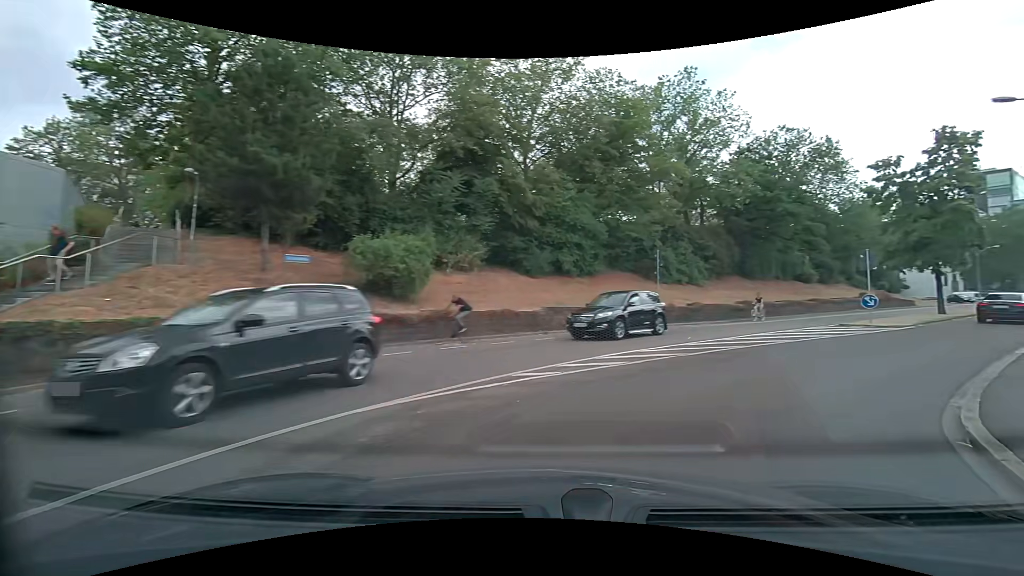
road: secondary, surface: asphalt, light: Day
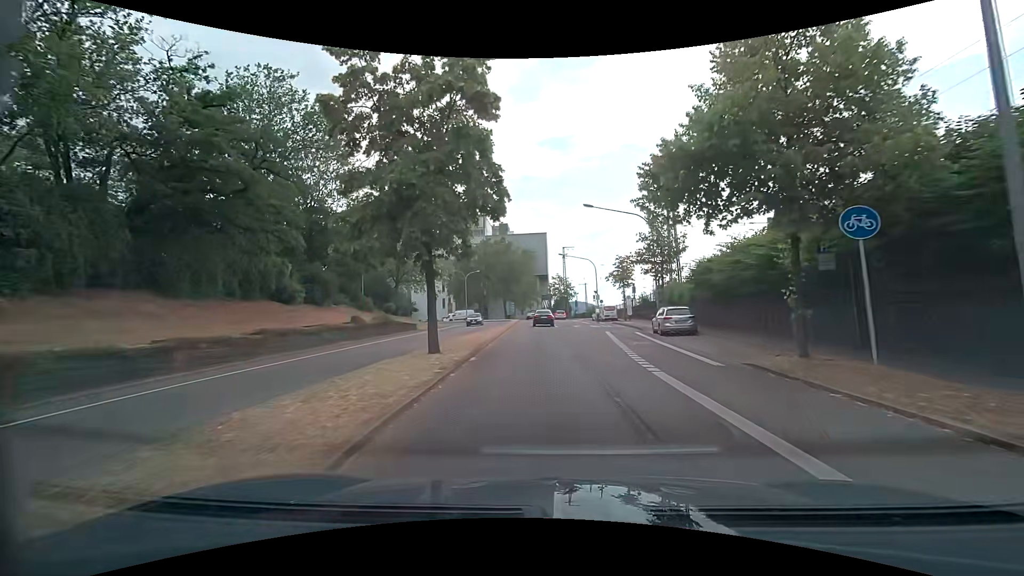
(+15.9, +17.2) m; +60°
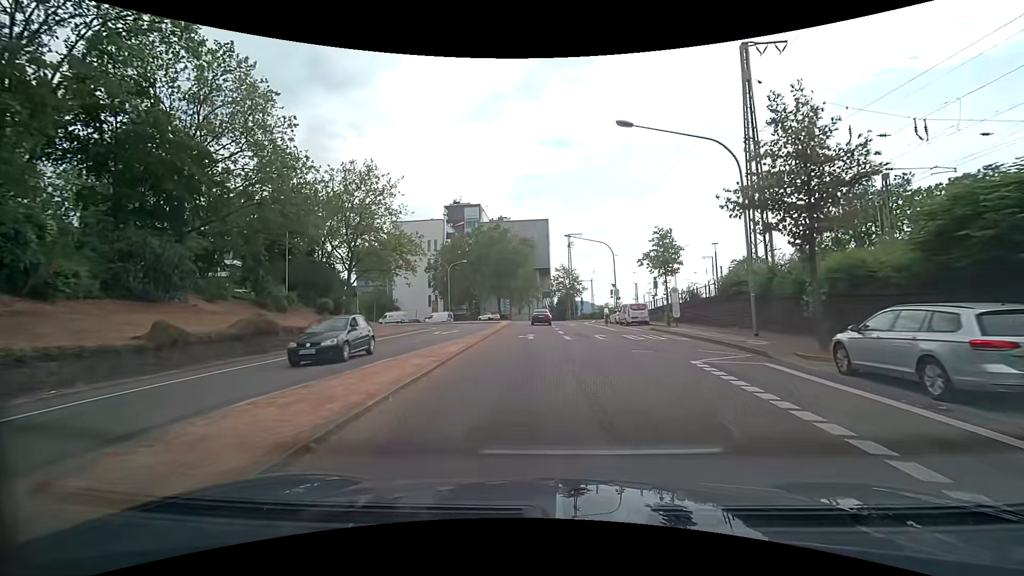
(0.0, +18.2) m; 0°
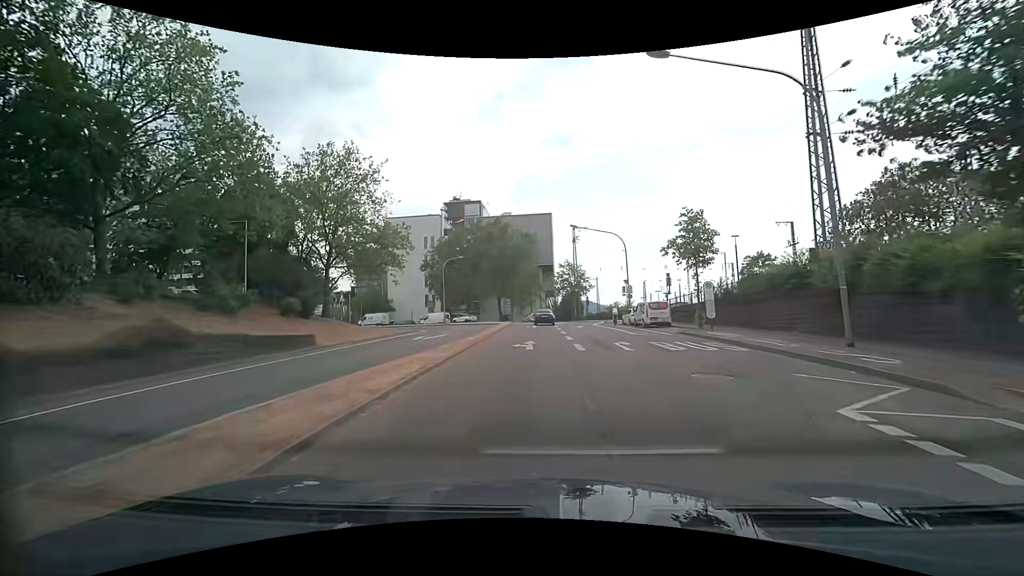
(-0.1, +6.4) m; -1°
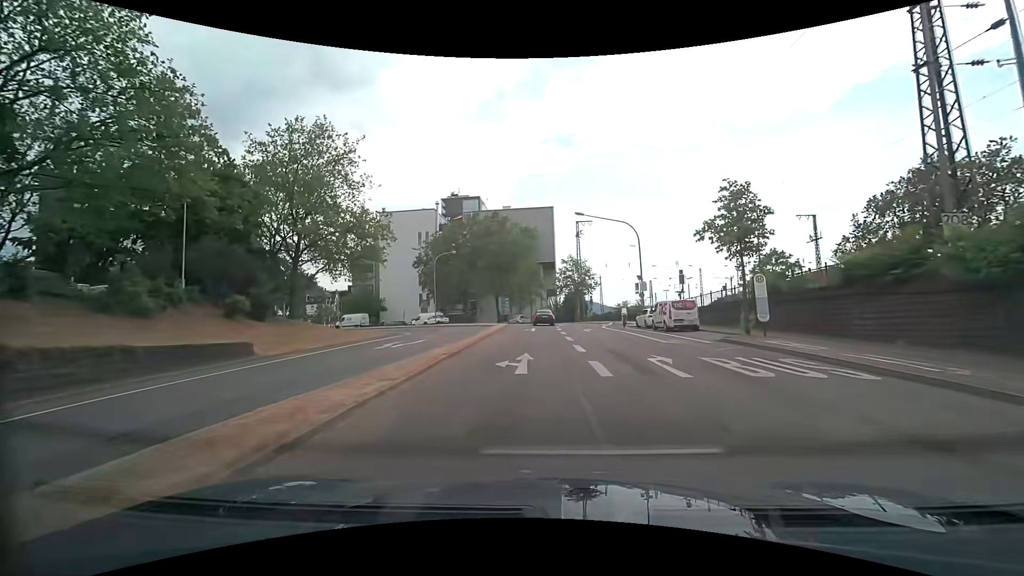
(0.0, +6.4) m; 0°
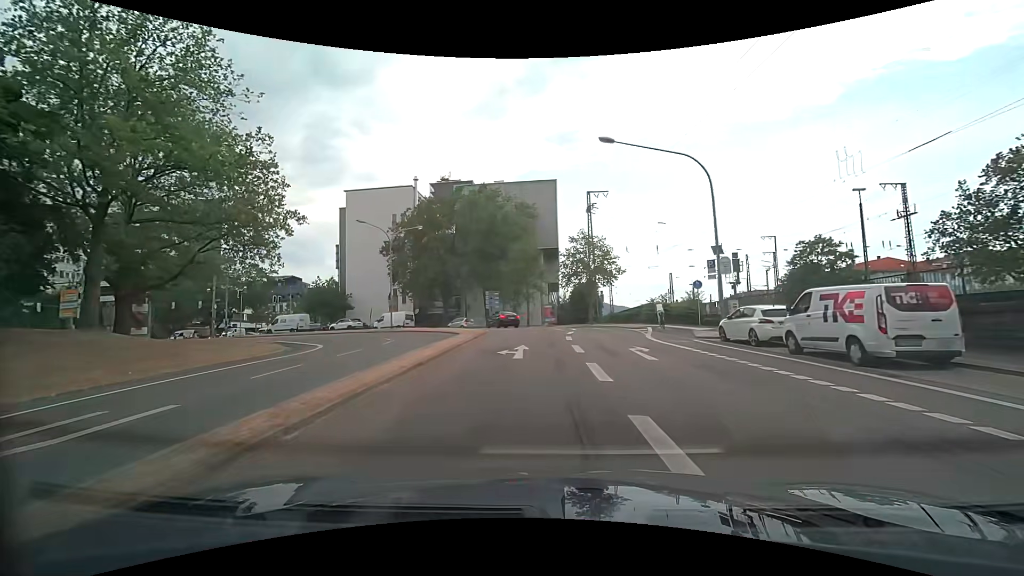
(-0.1, +18.7) m; 0°
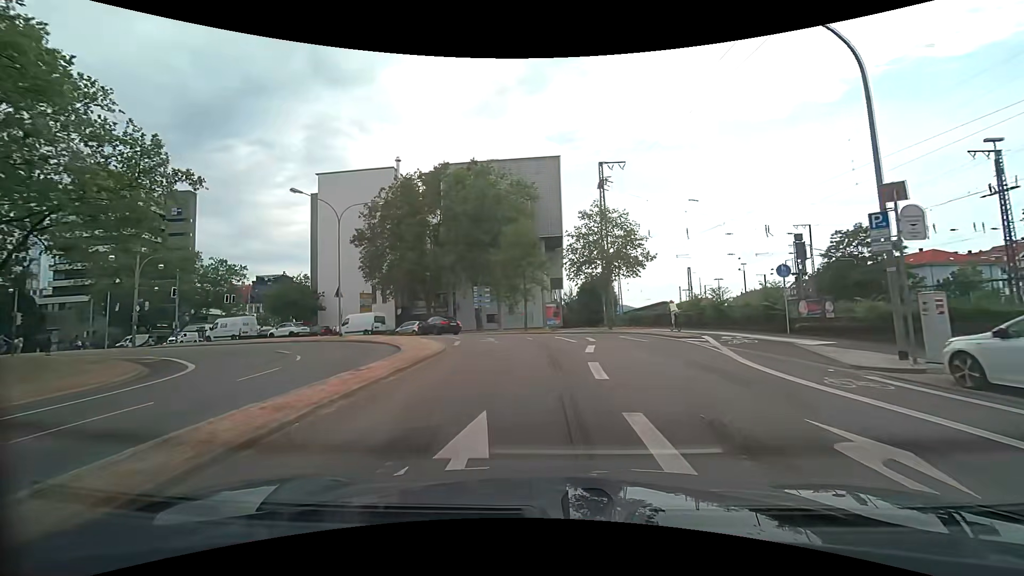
(0.0, +11.7) m; -1°
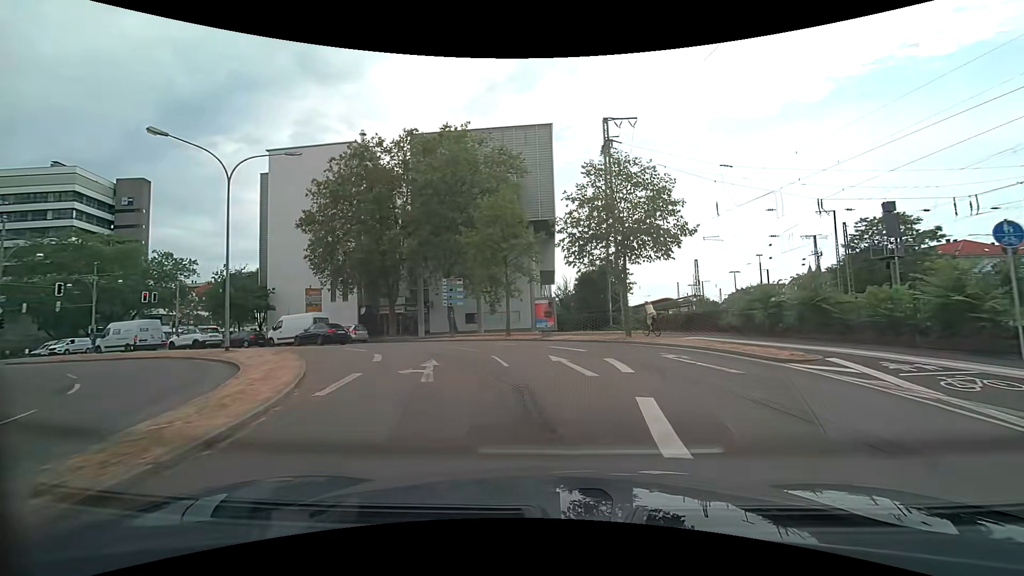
(+0.1, +10.8) m; +1°
